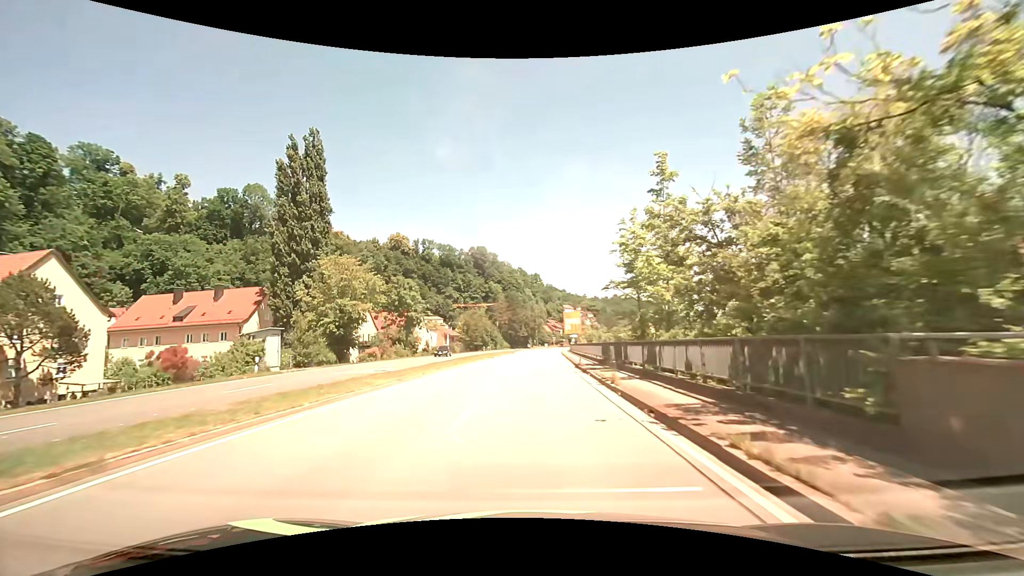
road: primary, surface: asphalt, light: Day
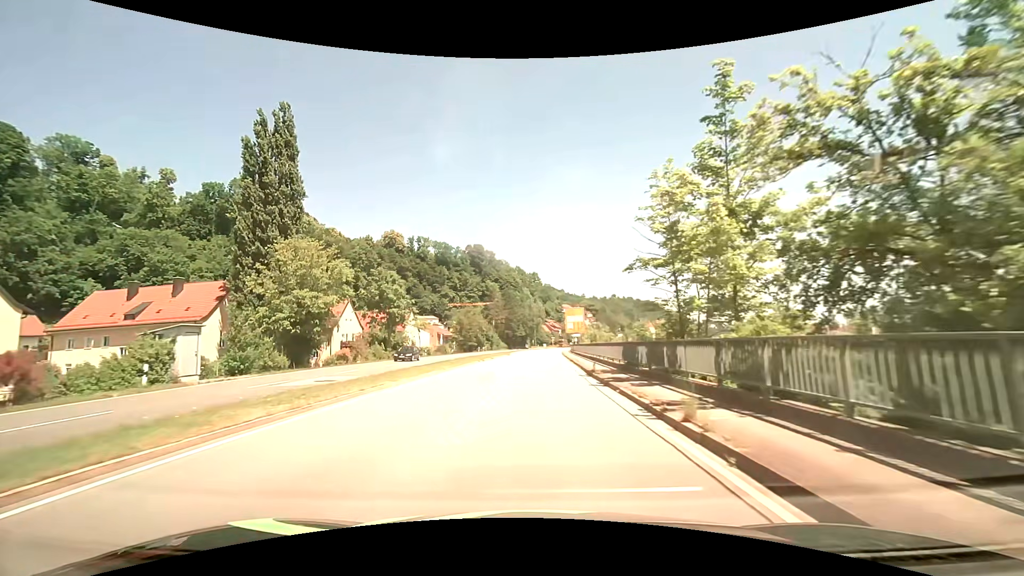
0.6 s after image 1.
(0.0, +7.6) m; 0°
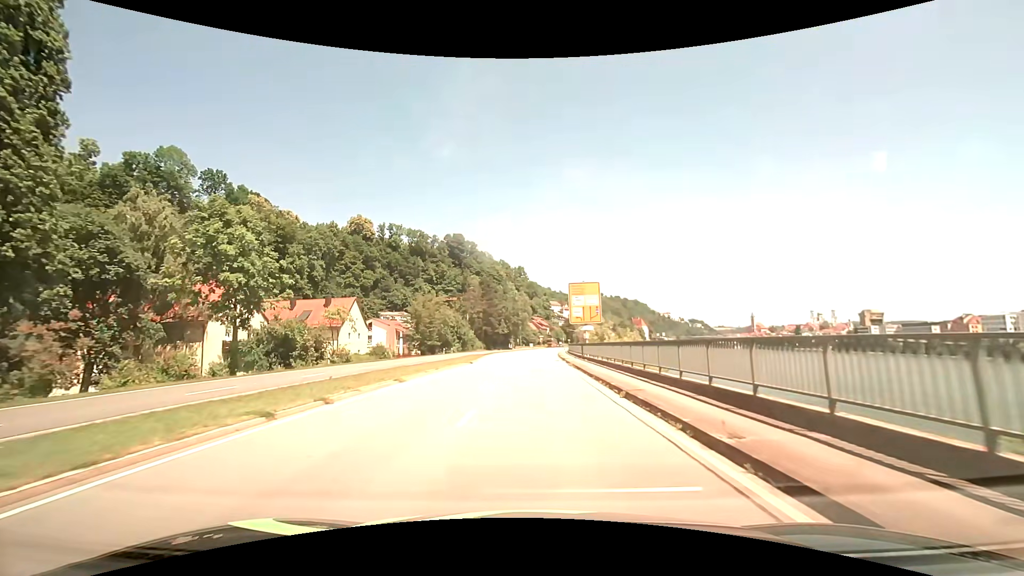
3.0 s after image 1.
(+0.5, +28.9) m; +2°
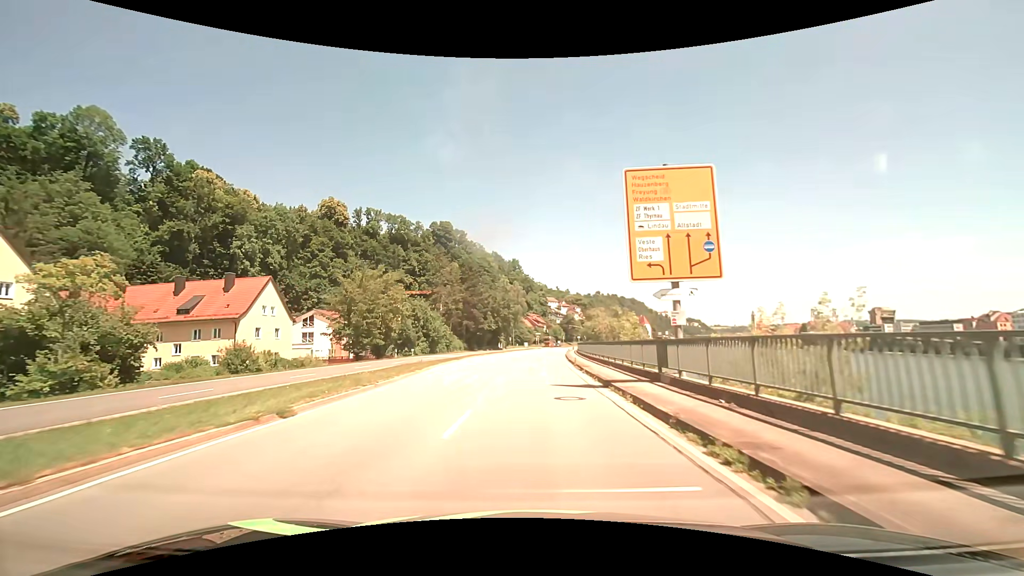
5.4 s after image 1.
(+0.1, +27.4) m; 0°
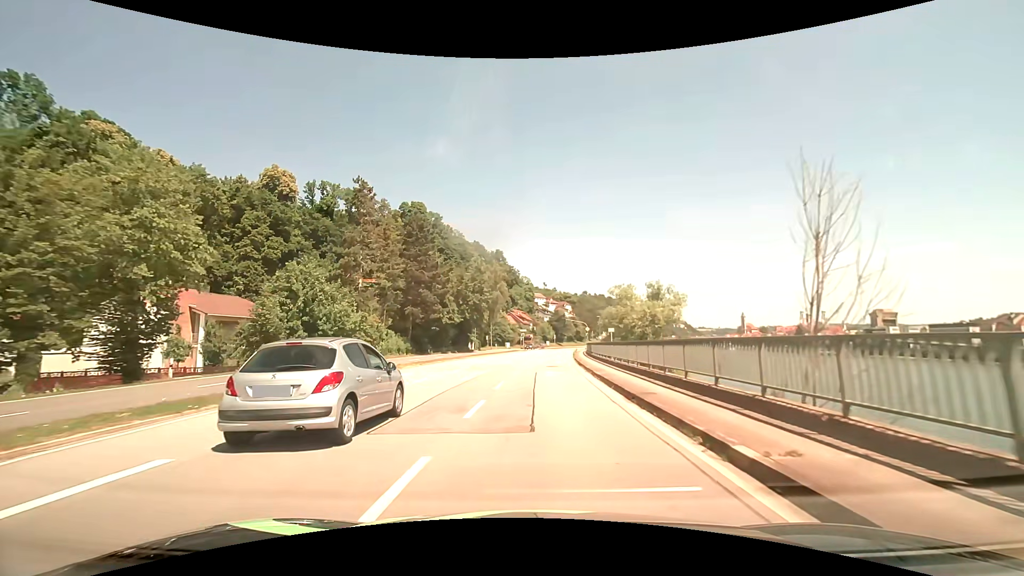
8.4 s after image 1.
(+0.4, +34.2) m; +2°
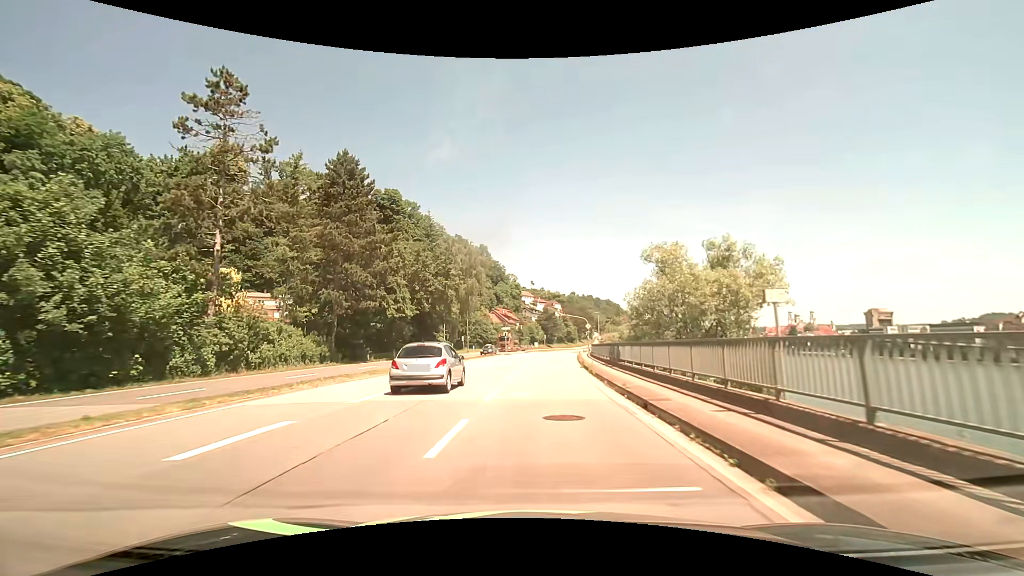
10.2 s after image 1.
(+0.3, +20.9) m; +2°
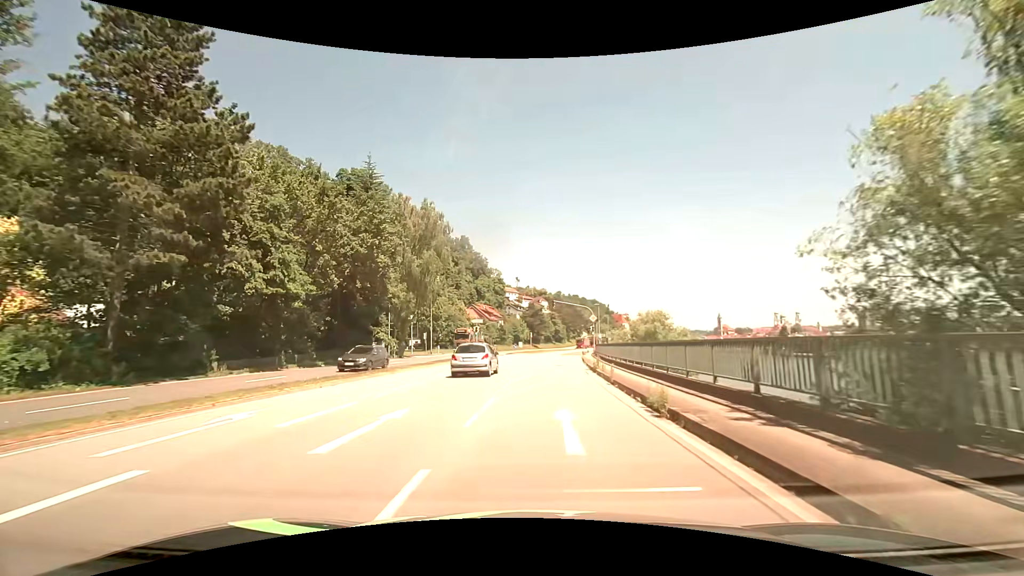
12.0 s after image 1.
(+0.2, +21.6) m; +1°
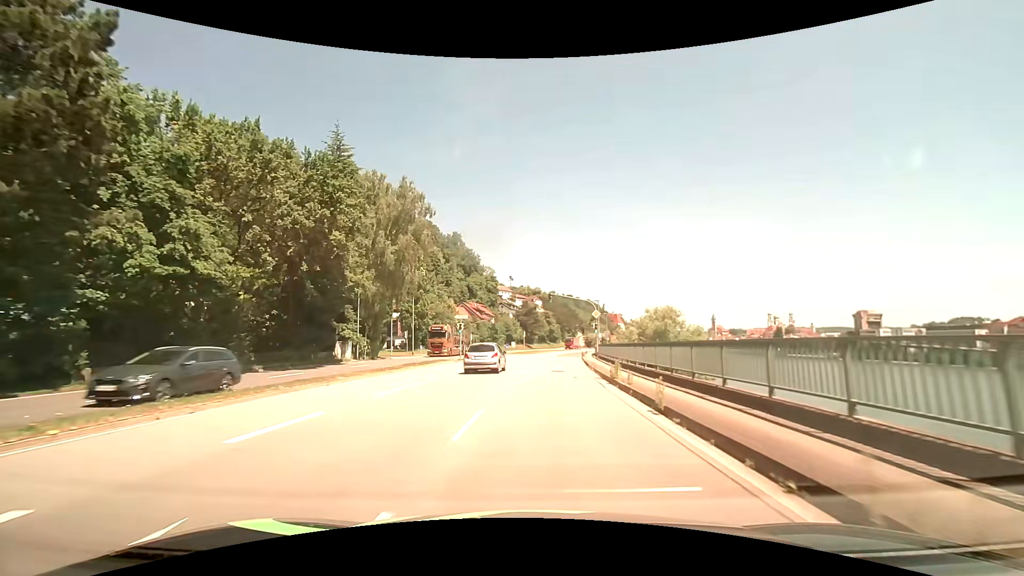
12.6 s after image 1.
(+0.1, +7.3) m; +1°
(0, +10) (0, +20) (+1, +30) (+2, +40) (+2, +50) (+4, +60) (+5, +70) (+6, +80) (+8, +90) (+10, +99) m
